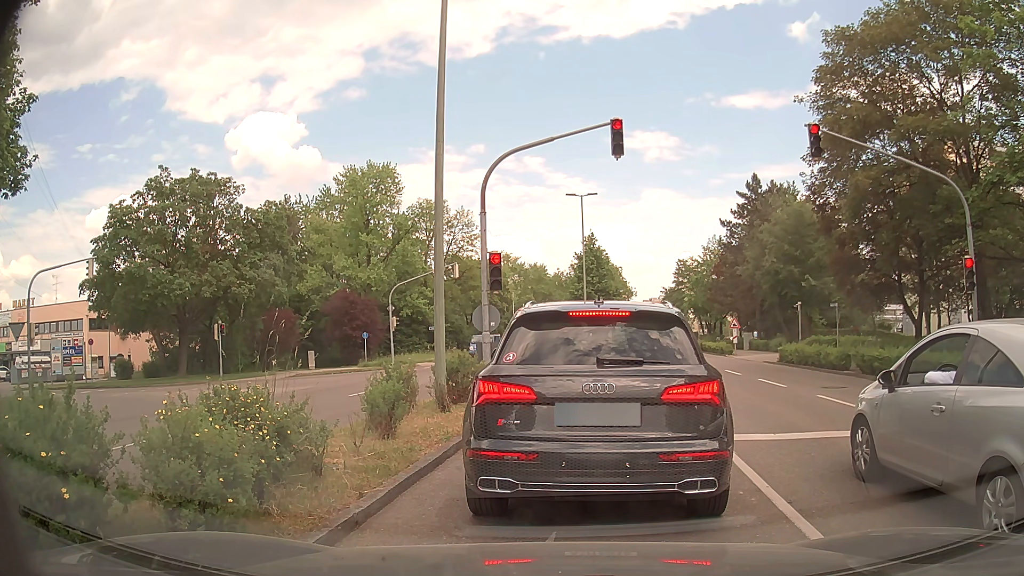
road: tertiary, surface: asphalt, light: Day
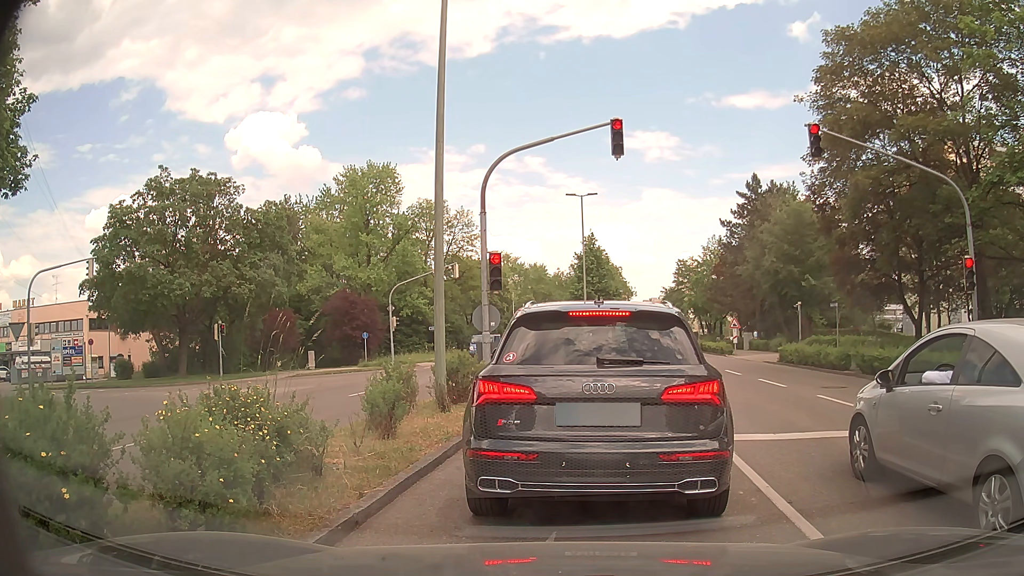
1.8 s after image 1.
(0.0, 0.0) m; 0°
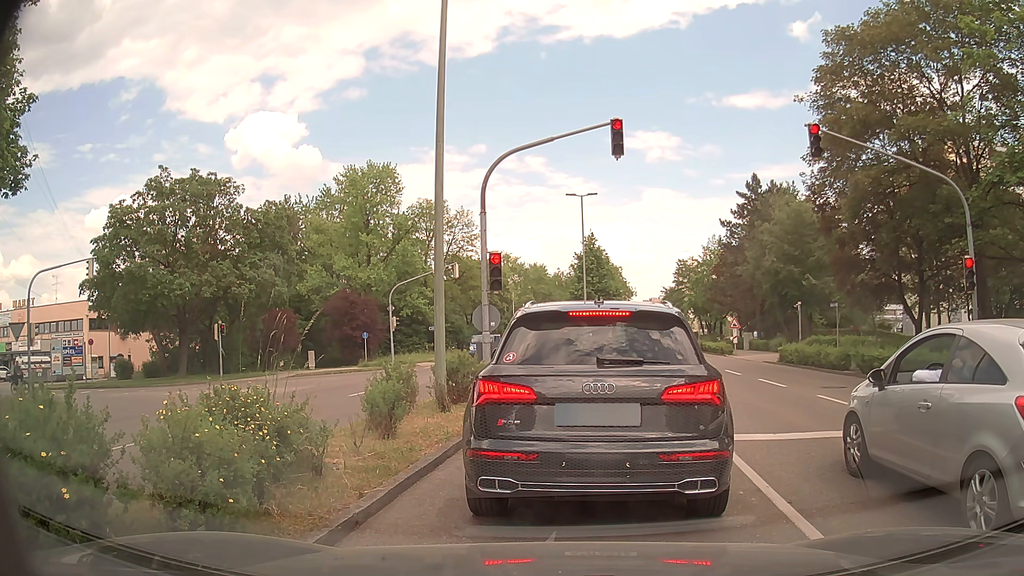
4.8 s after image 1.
(0.0, 0.0) m; 0°
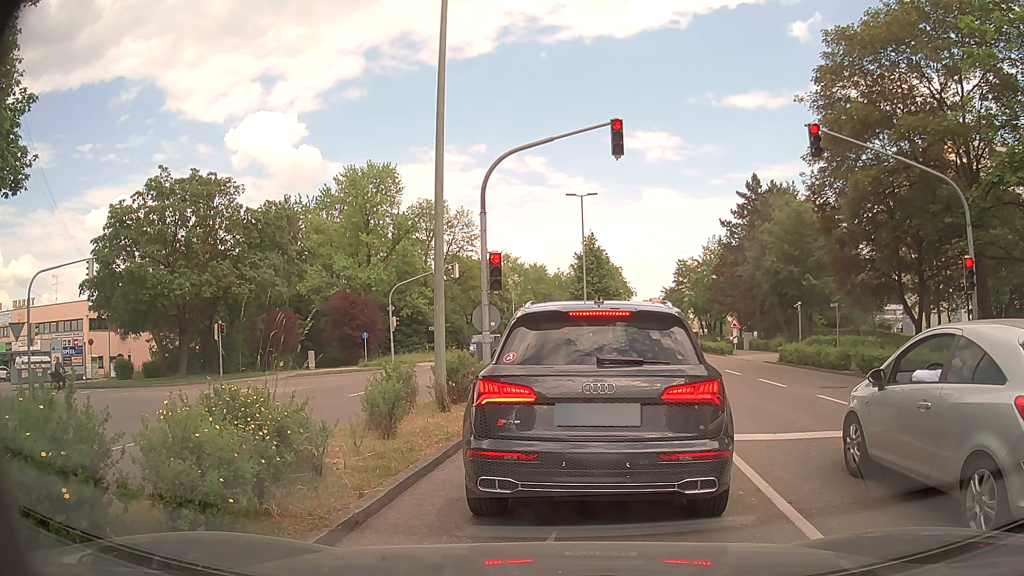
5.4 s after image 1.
(0.0, 0.0) m; 0°
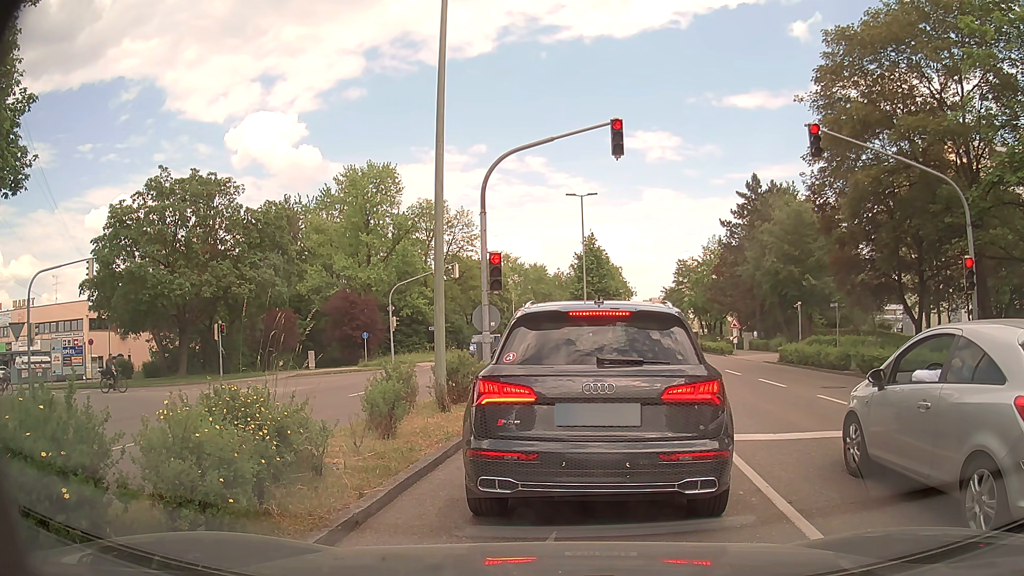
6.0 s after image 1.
(0.0, 0.0) m; 0°
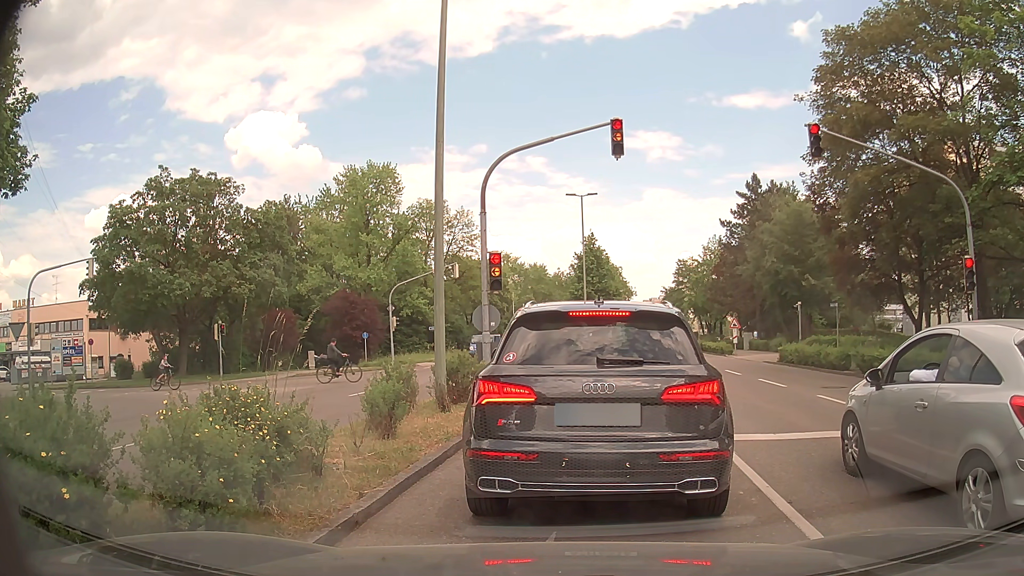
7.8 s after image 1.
(0.0, 0.0) m; 0°
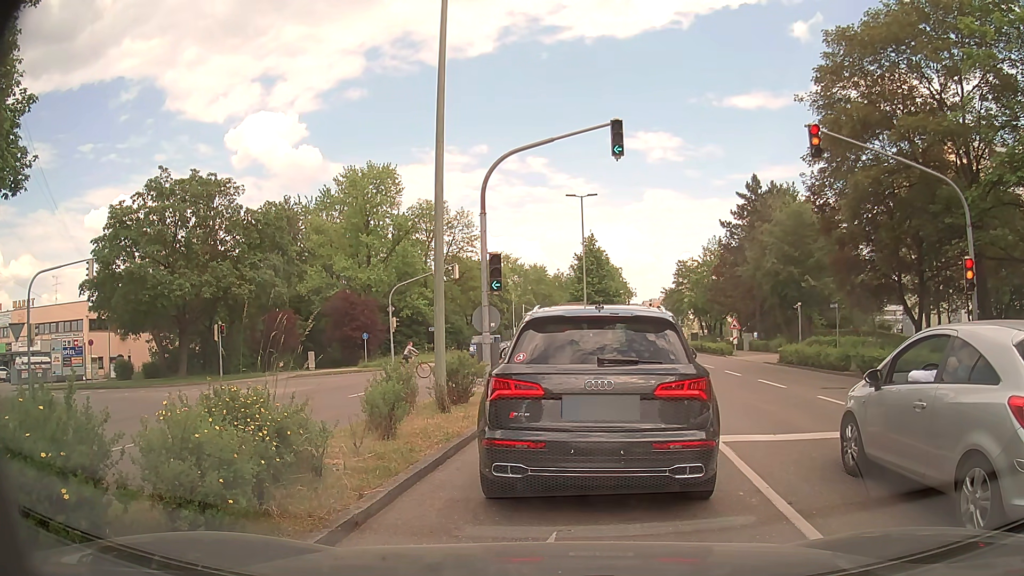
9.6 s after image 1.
(0.0, 0.0) m; 0°
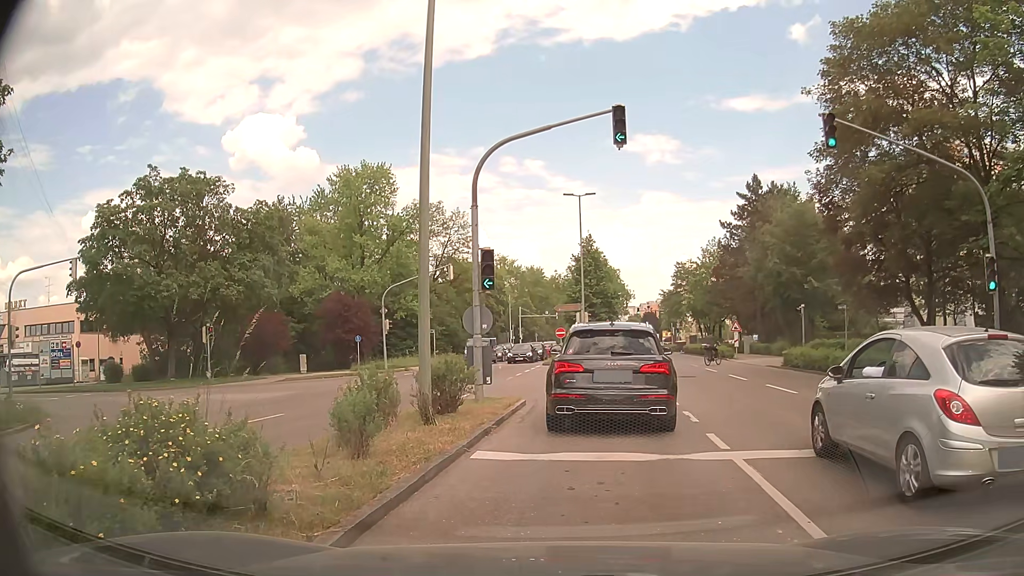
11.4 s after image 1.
(0.0, +1.2) m; 0°
(+1, +10) (+2, +20) (-3, +28) (-12, +32) (-22, +33) (-32, +34) (-42, +35) (-52, +36) (-62, +37) (-72, +39) m
